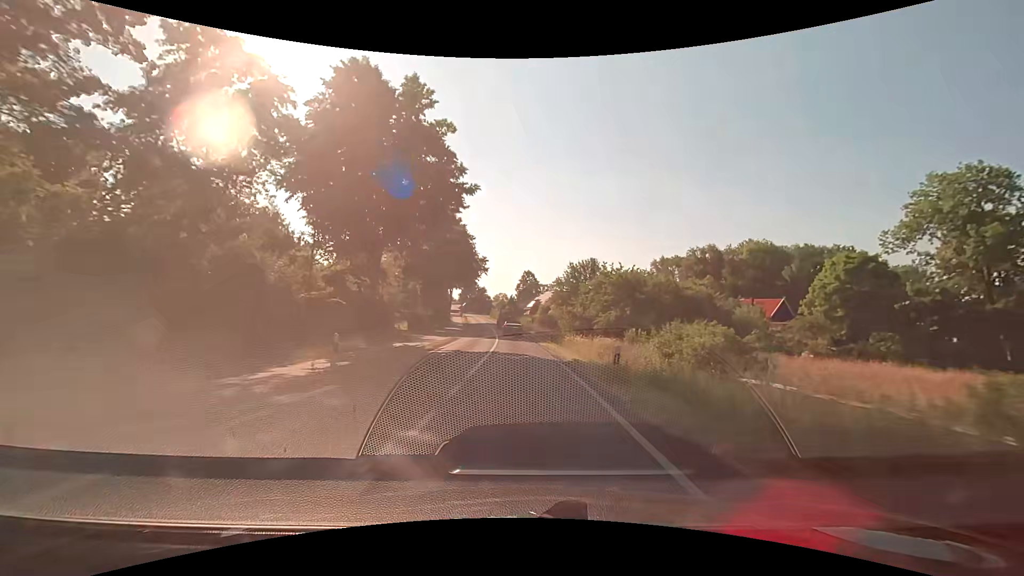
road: secondary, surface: asphalt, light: Day
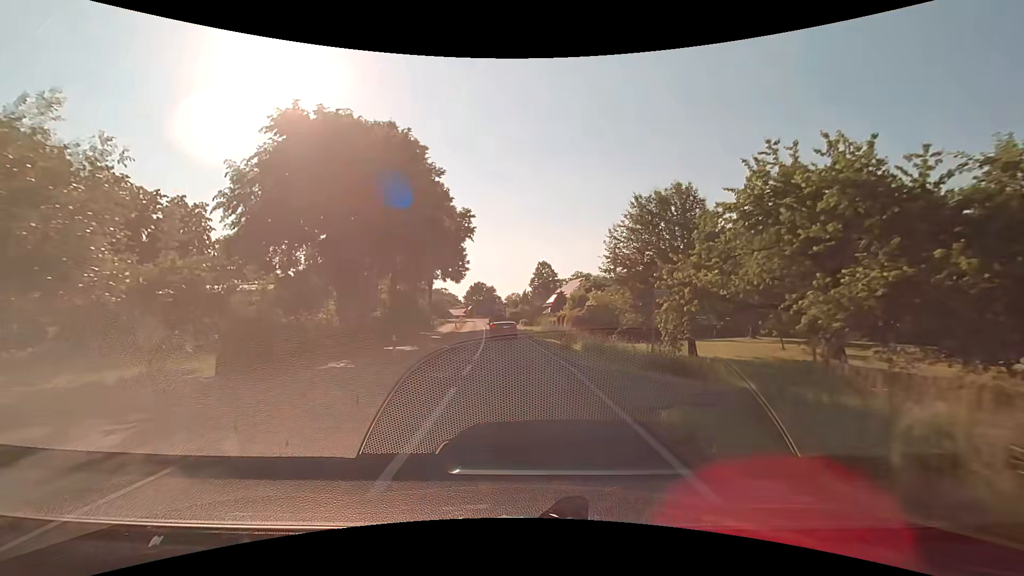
(-0.5, +34.0) m; -2°
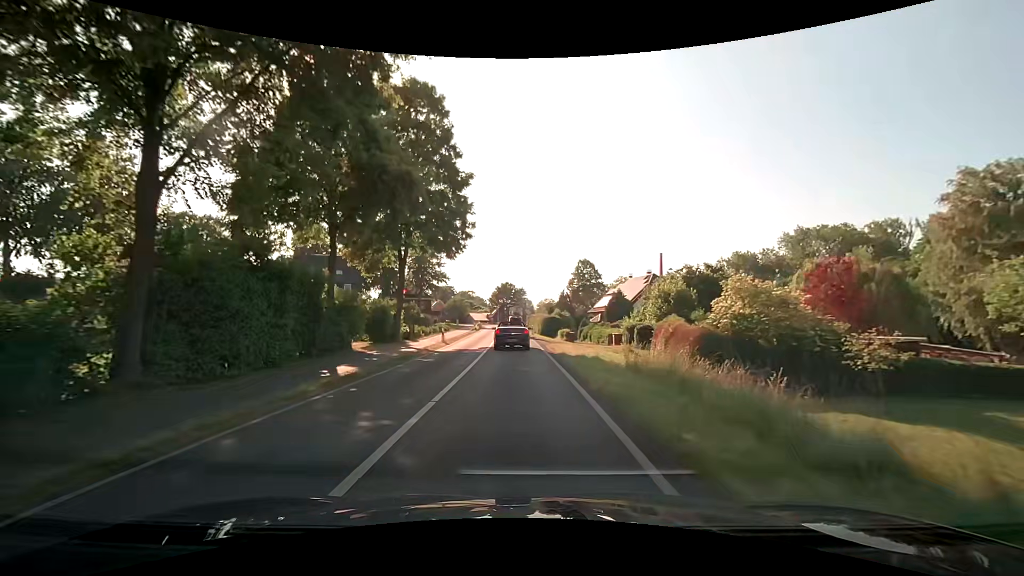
(-0.8, +28.1) m; -3°
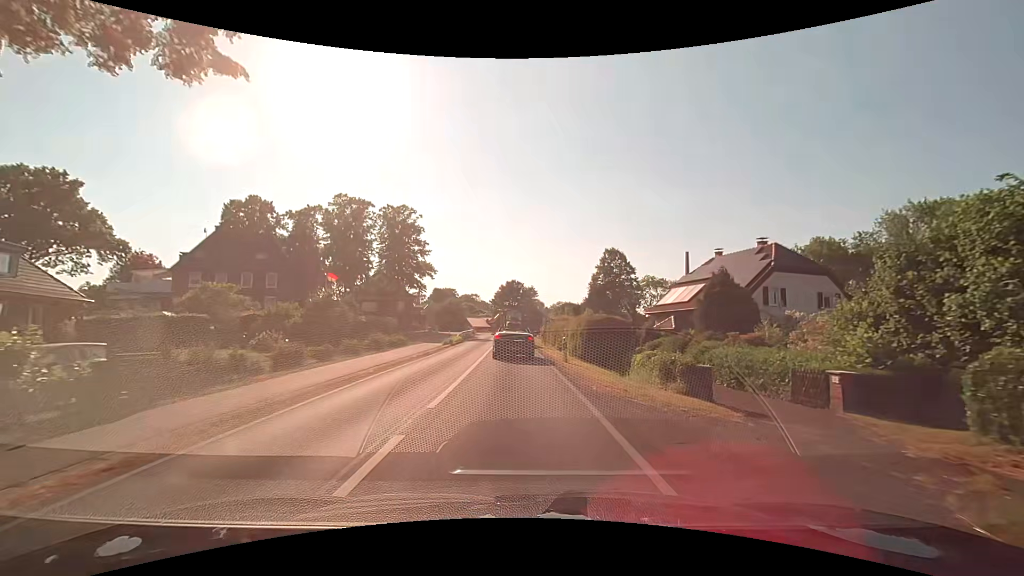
(-0.7, +29.4) m; -2°
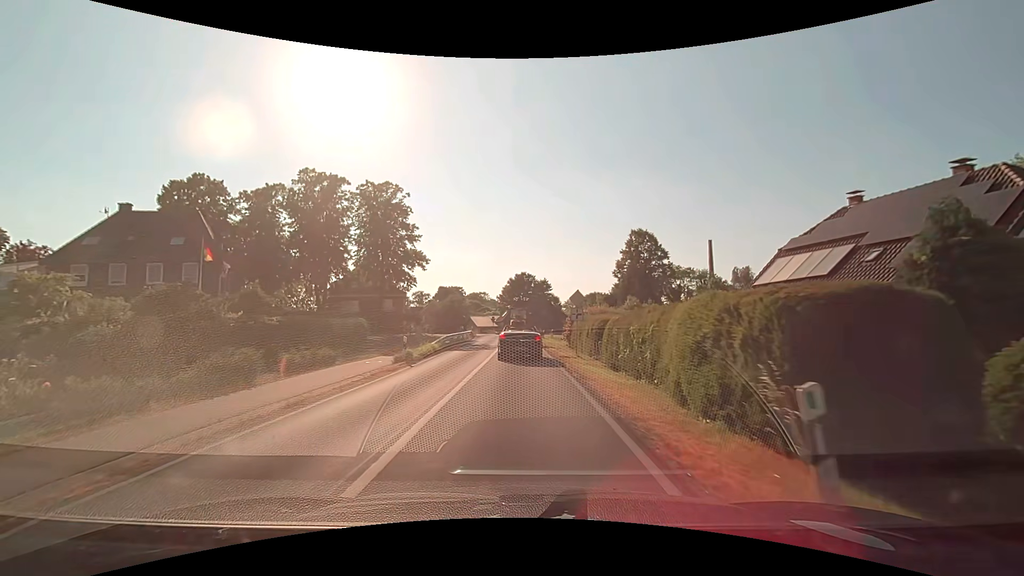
(-0.1, +16.3) m; -1°
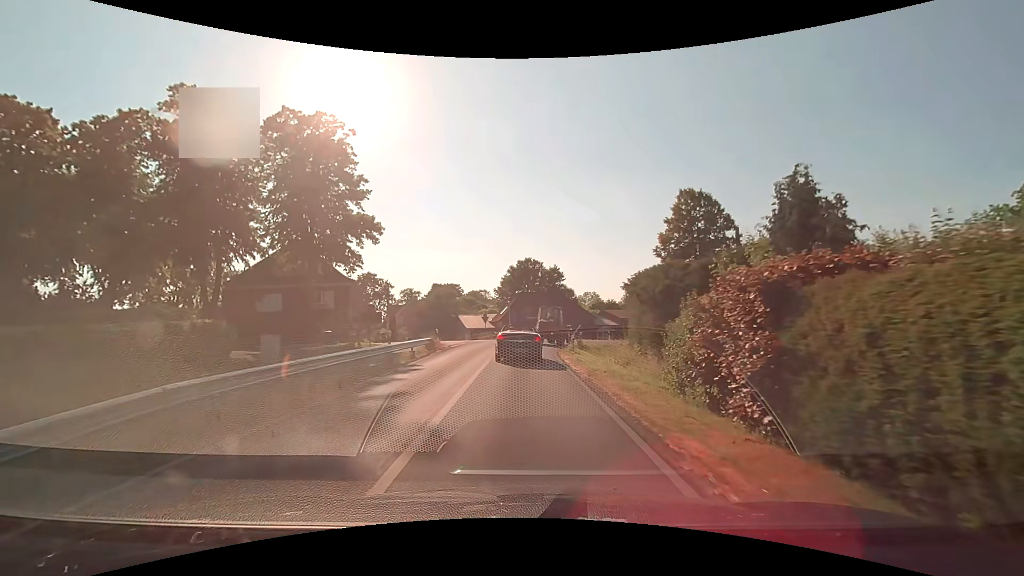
(-0.4, +25.6) m; -1°
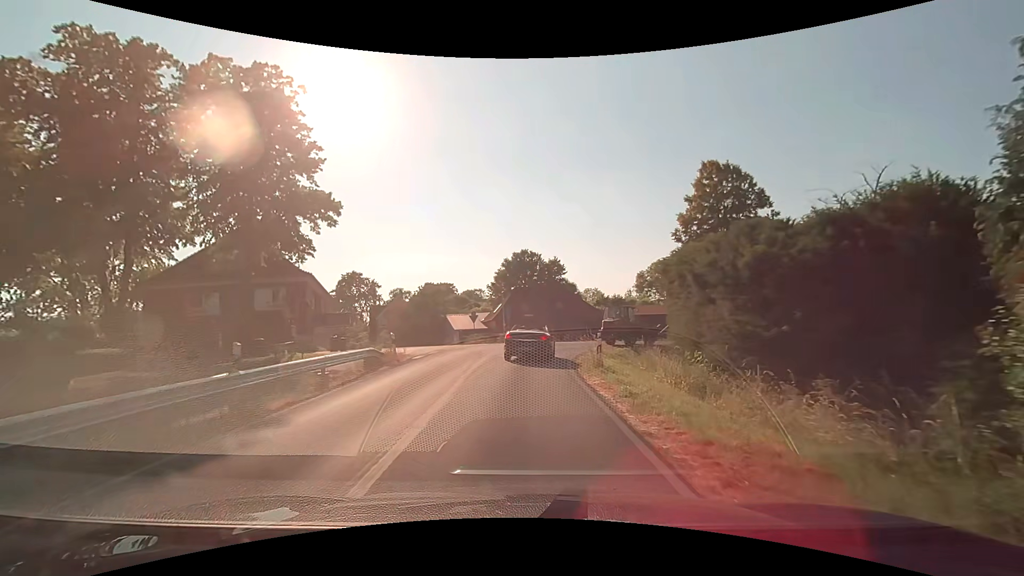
(+0.1, +9.8) m; 0°
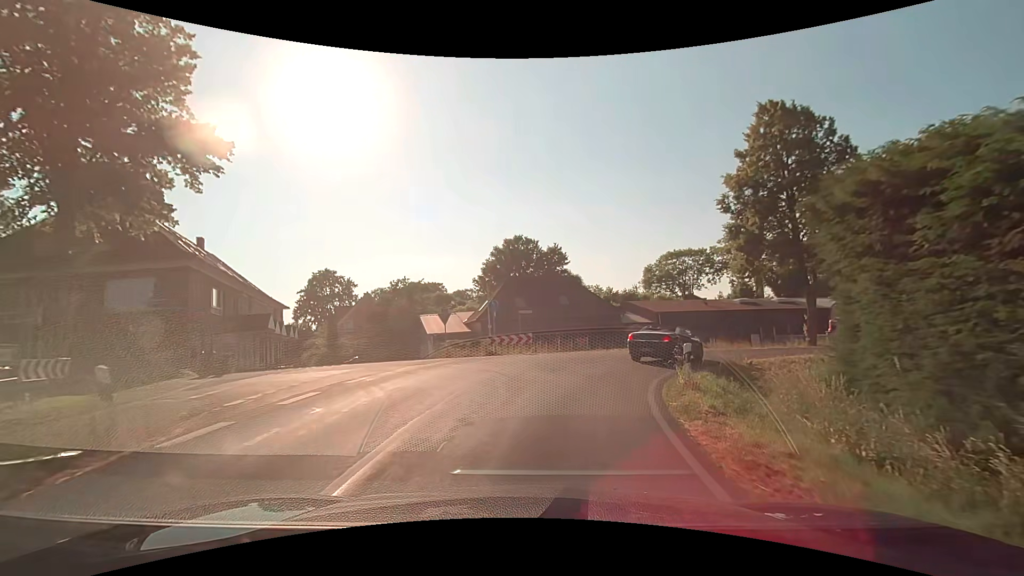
(0.0, +14.3) m; 0°
(+1, +10) (+4, +19) (+11, +27) (+19, +32) (+29, +36) (+38, +39) (+47, +43) (+56, +47) (+65, +51) (+75, +55) m
